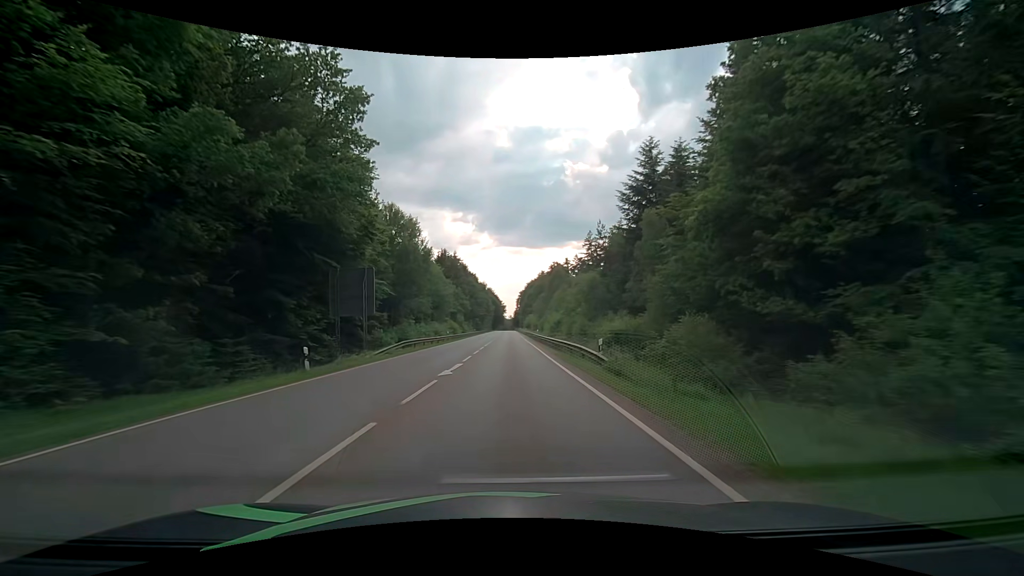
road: secondary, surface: asphalt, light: Day
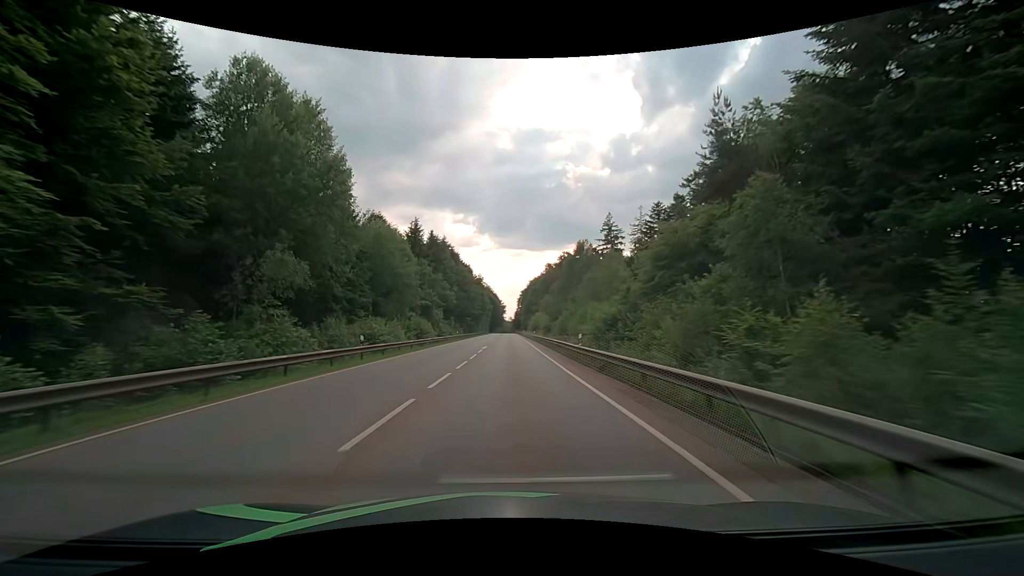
(-0.2, +33.9) m; 0°
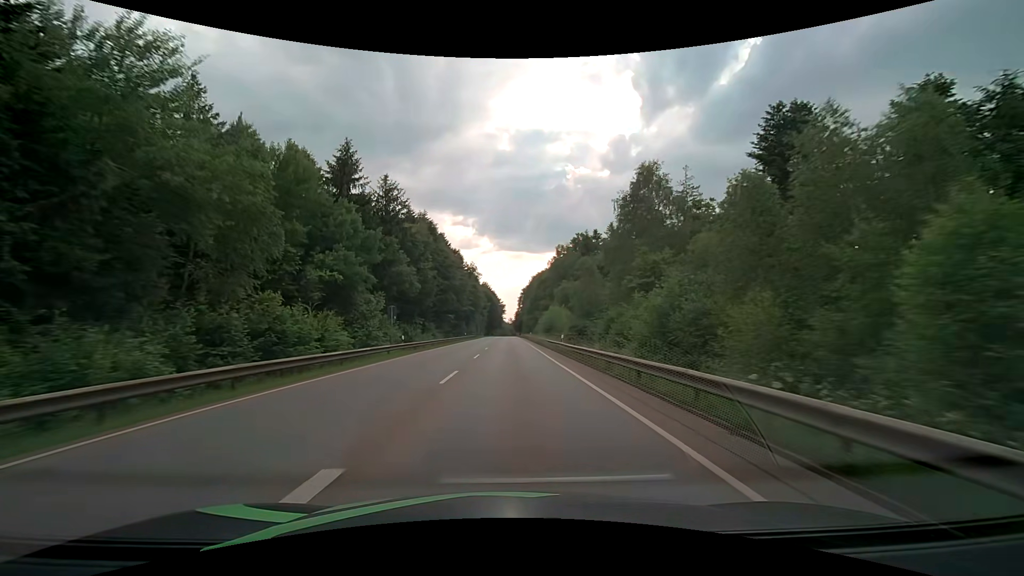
(-0.2, +35.4) m; 0°
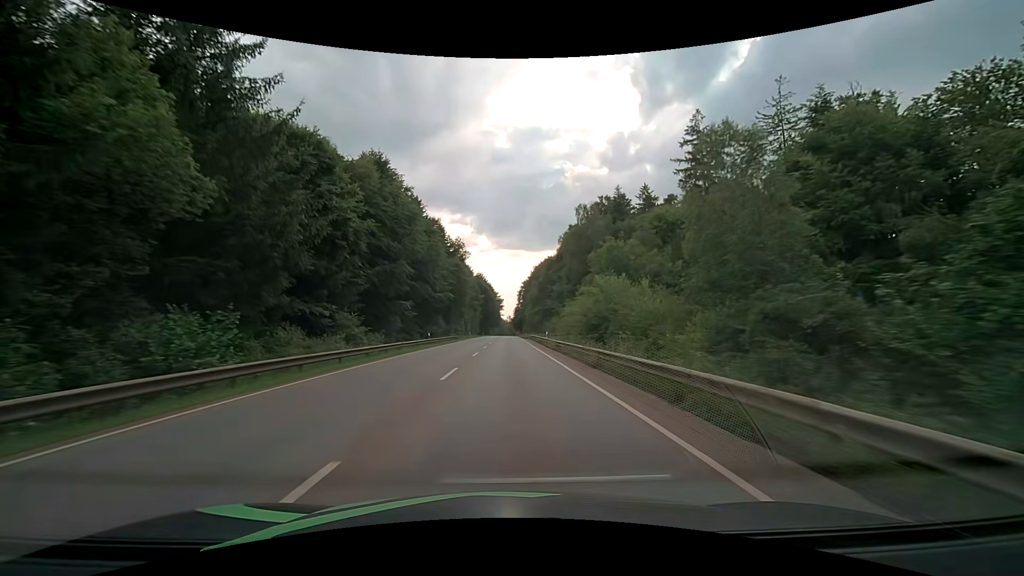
(+0.2, +36.1) m; 0°
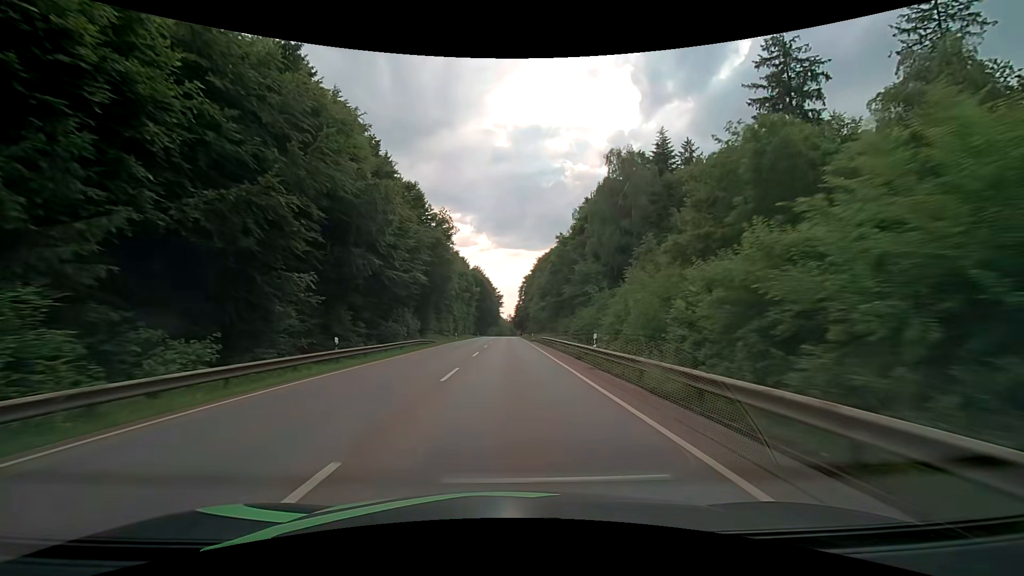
(0.0, +24.4) m; 0°
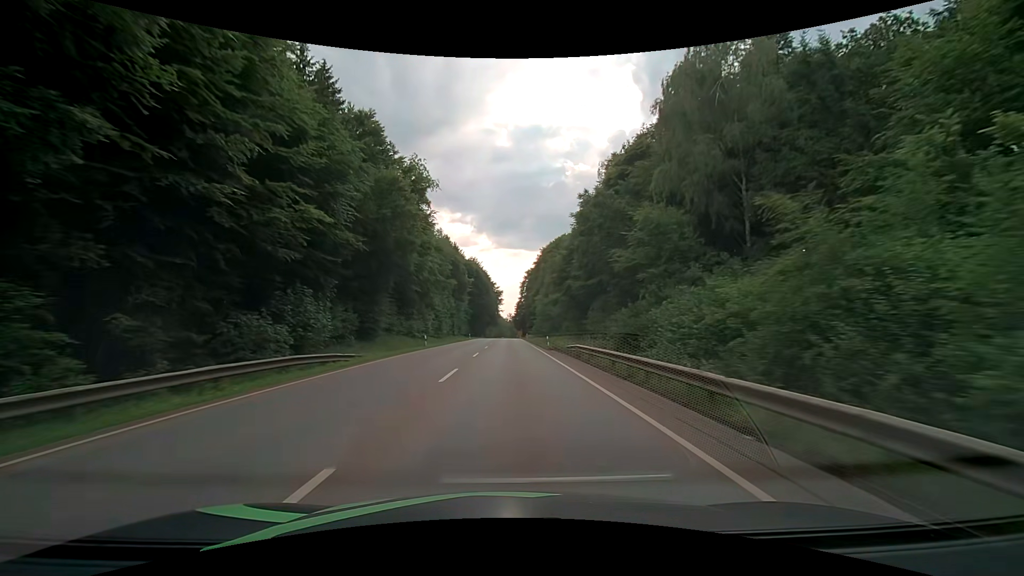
(0.0, +24.6) m; 0°
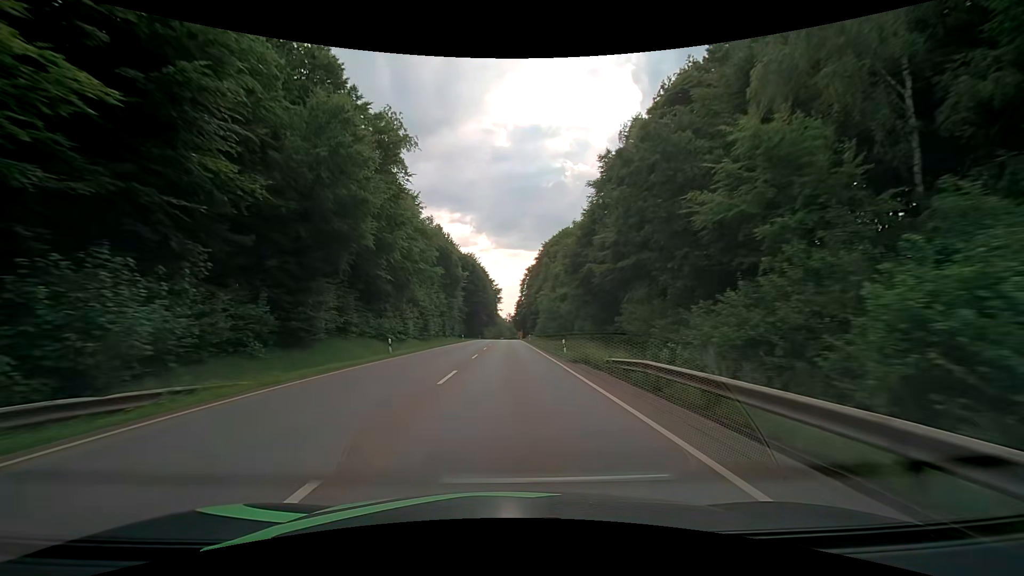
(0.0, +12.3) m; 0°
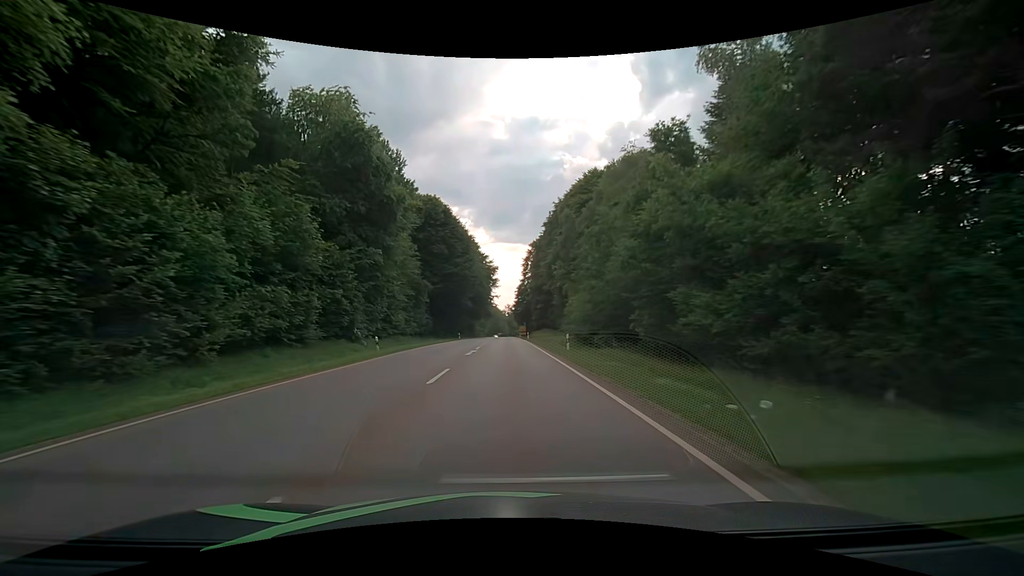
(0.0, +48.7) m; 0°
(0, +10) (0, +20) (0, +30) (0, +40) (0, +50) (0, +60) (0, +70) (0, +80) (0, +90) (0, +100) m
